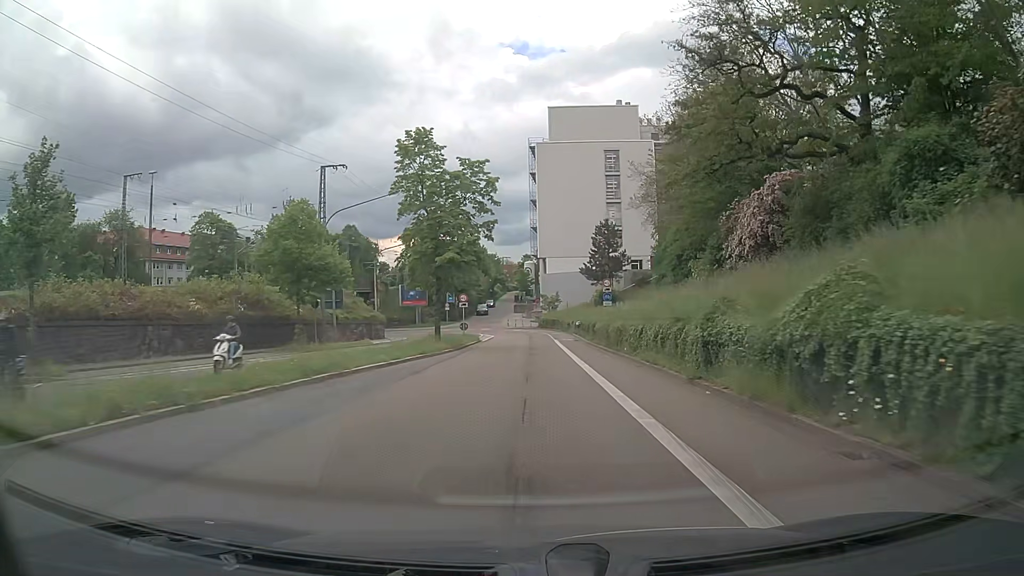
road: secondary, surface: asphalt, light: Day
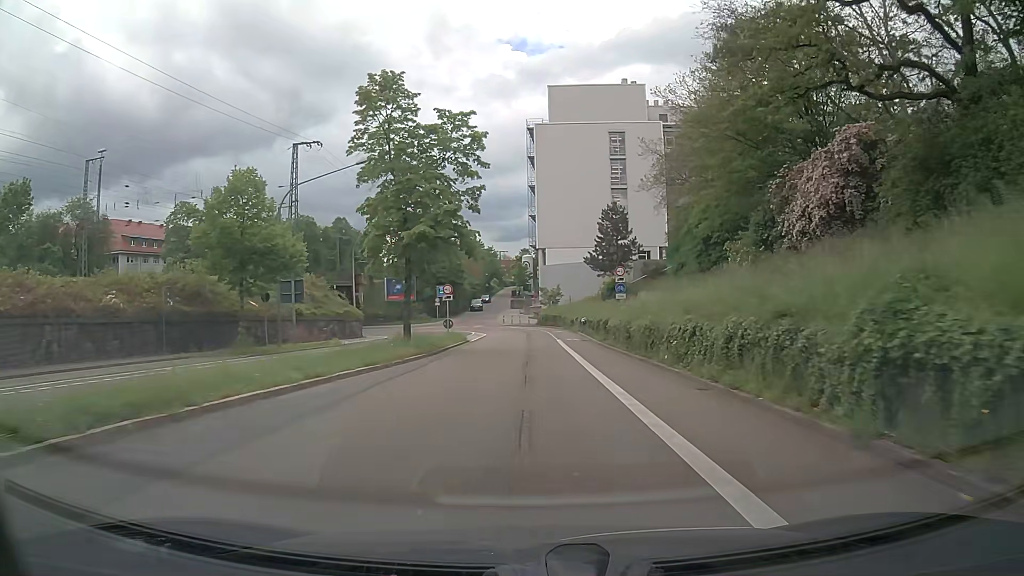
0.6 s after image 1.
(0.0, +8.1) m; 0°
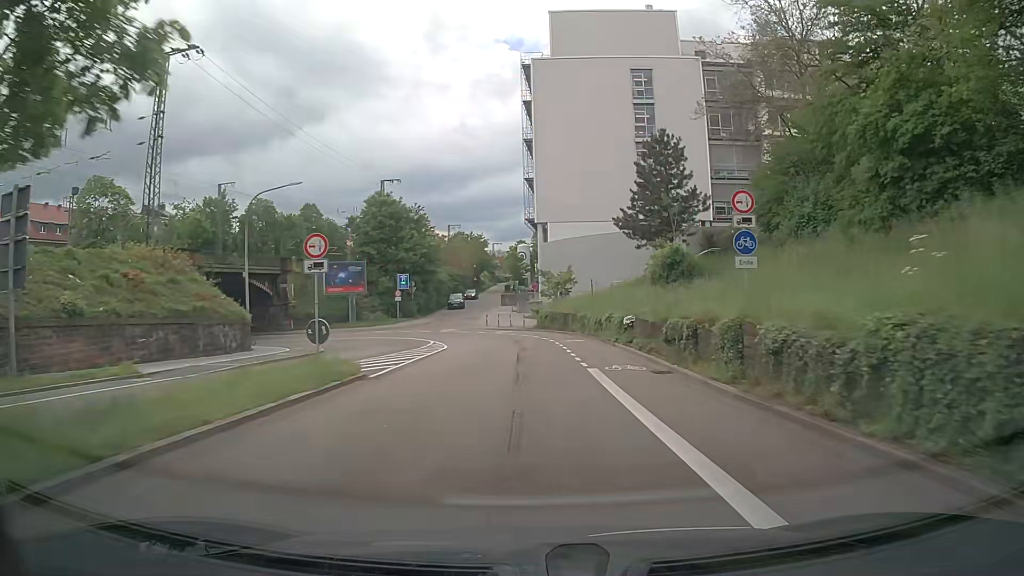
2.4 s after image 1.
(+0.2, +24.0) m; 0°
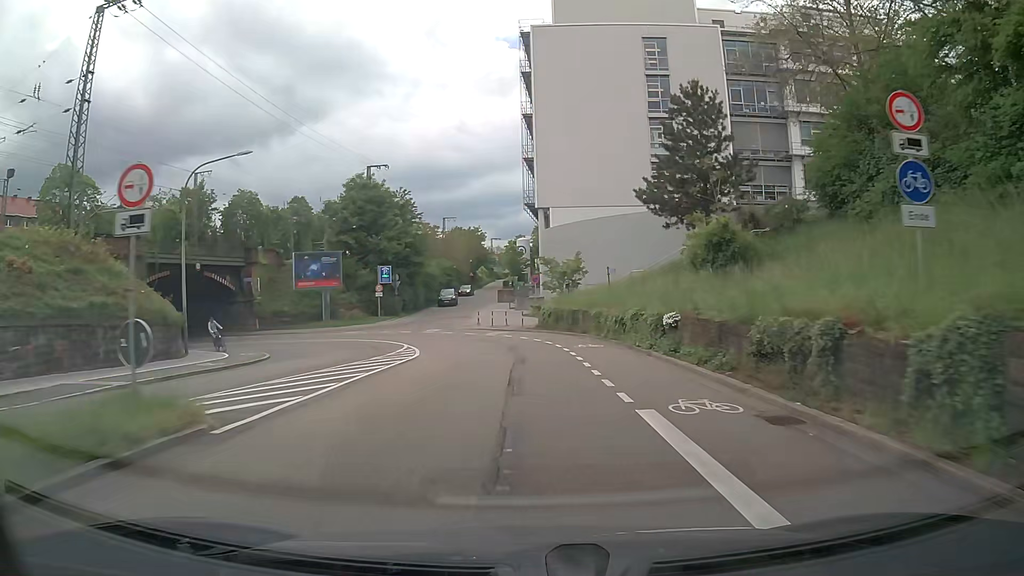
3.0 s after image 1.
(0.0, +7.8) m; -1°
